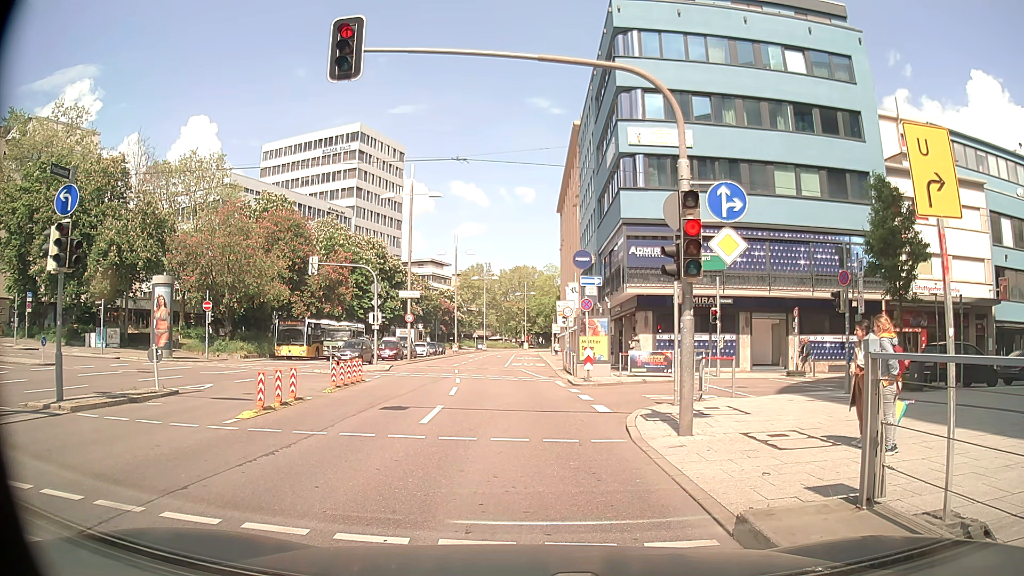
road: primary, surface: asphalt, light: Day
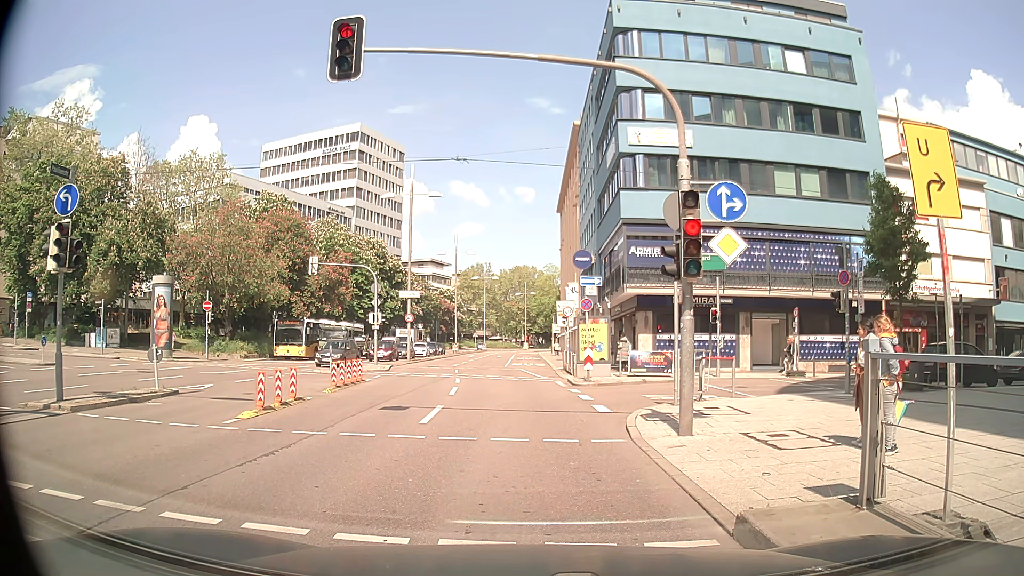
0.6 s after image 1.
(0.0, 0.0) m; 0°
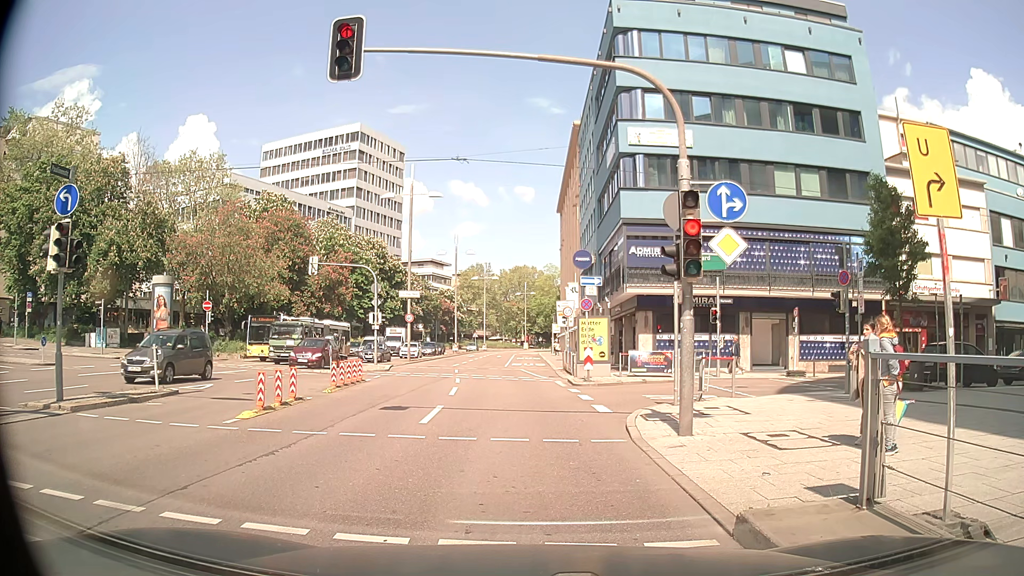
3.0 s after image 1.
(0.0, 0.0) m; 0°
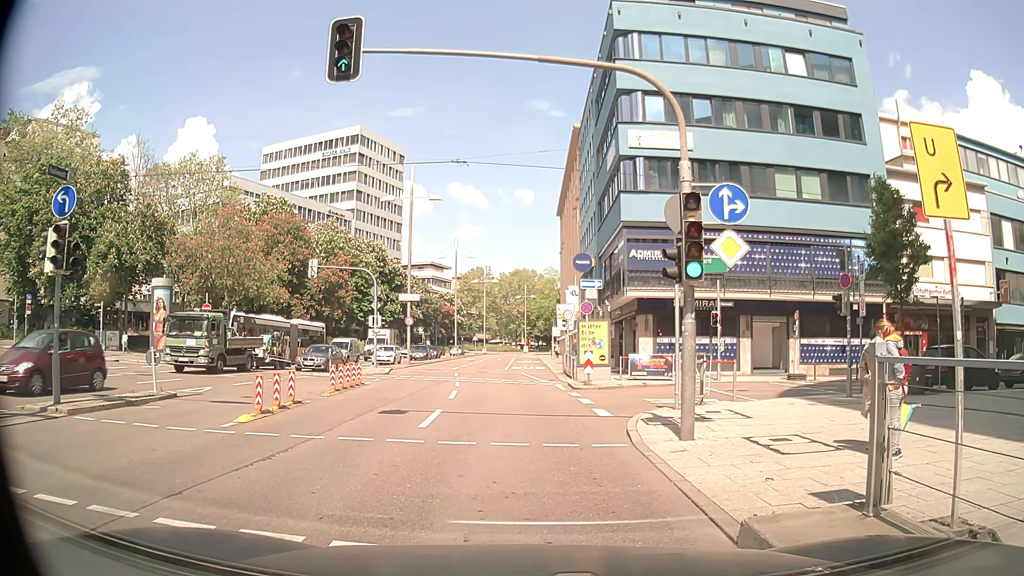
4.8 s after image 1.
(0.0, +0.1) m; 0°
